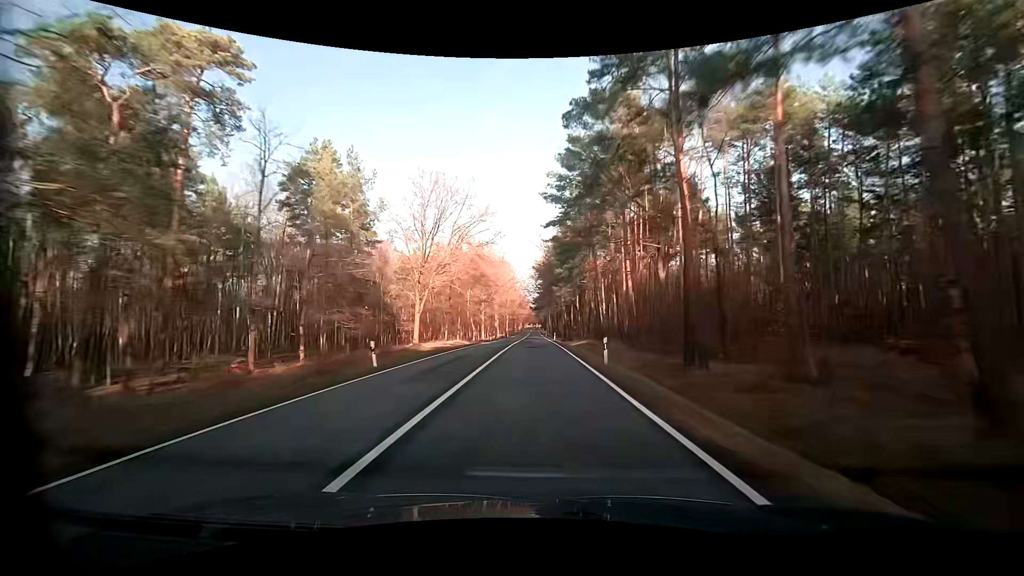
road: primary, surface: asphalt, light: Day
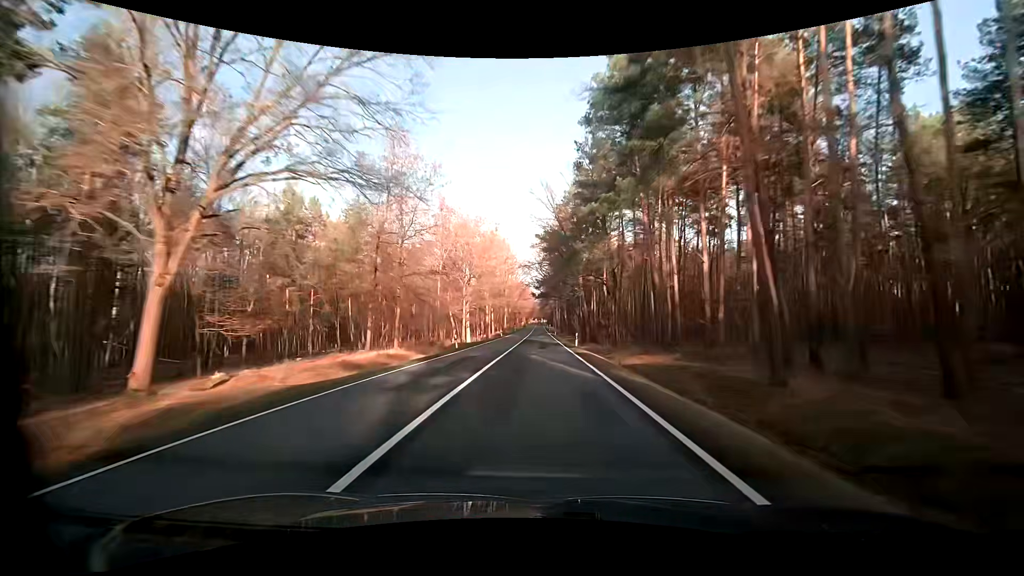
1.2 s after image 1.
(-0.1, +31.2) m; 0°
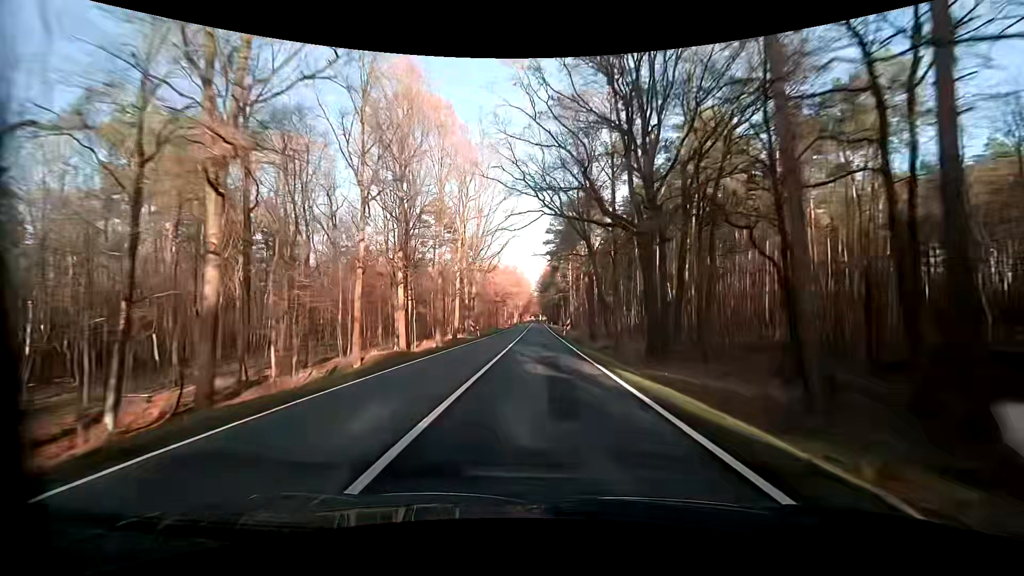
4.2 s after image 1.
(-0.9, +76.3) m; 0°
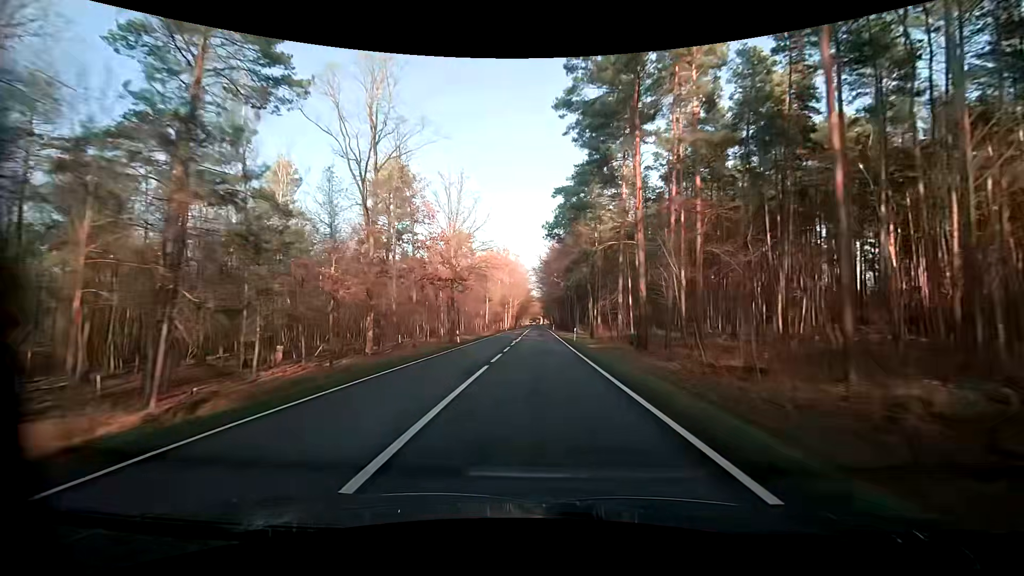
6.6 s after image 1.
(-0.3, +59.4) m; 0°
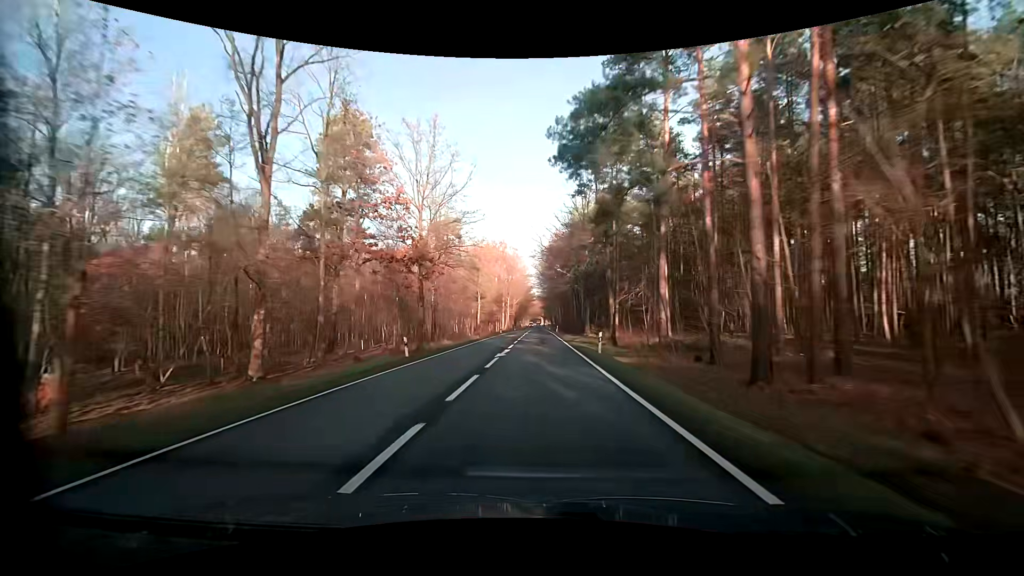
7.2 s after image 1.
(-0.1, +14.9) m; 0°
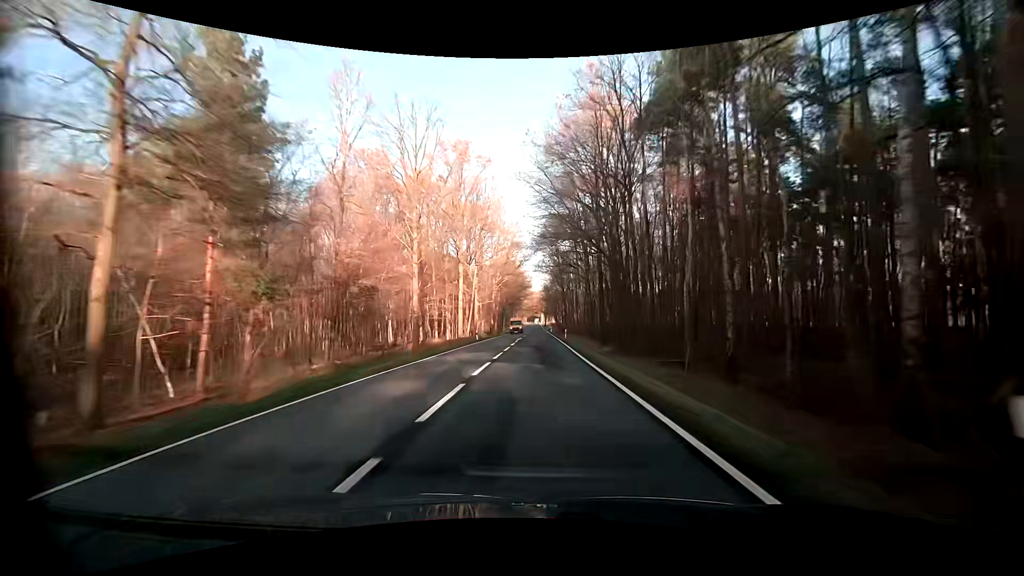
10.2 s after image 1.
(+0.1, +74.2) m; 0°
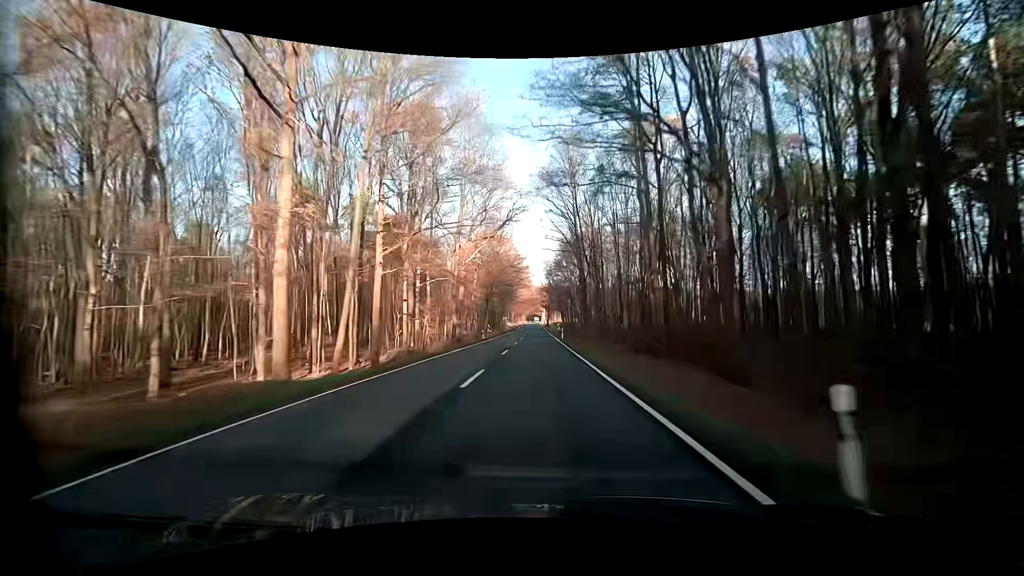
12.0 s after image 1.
(0.0, +44.2) m; 0°
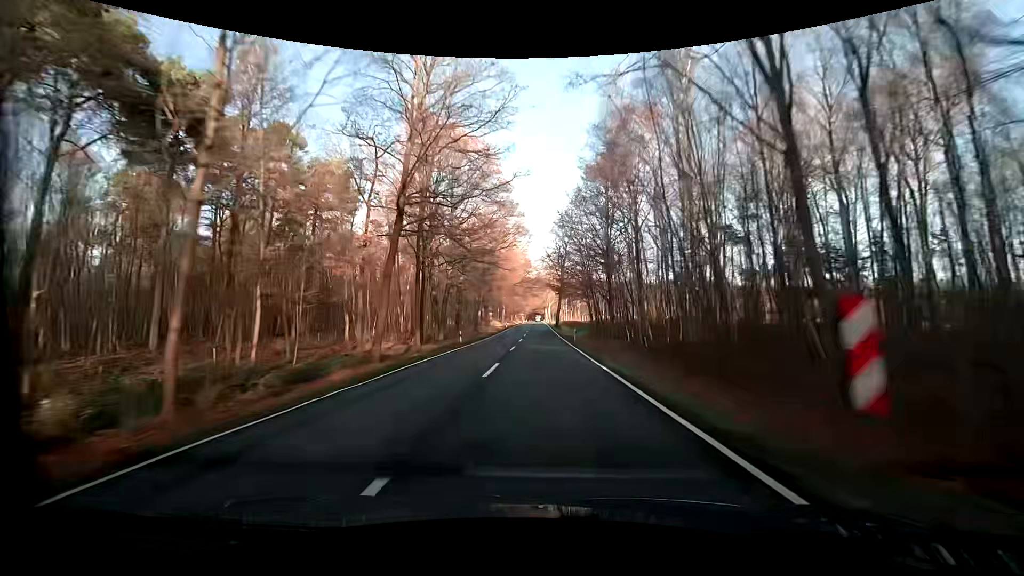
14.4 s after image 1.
(-0.2, +58.3) m; 0°
(0, +10) (0, +20) (0, +30) (0, +40) (0, +50) (0, +60) (+1, +70) (+1, +80) (+1, +90) (+1, +100) m
